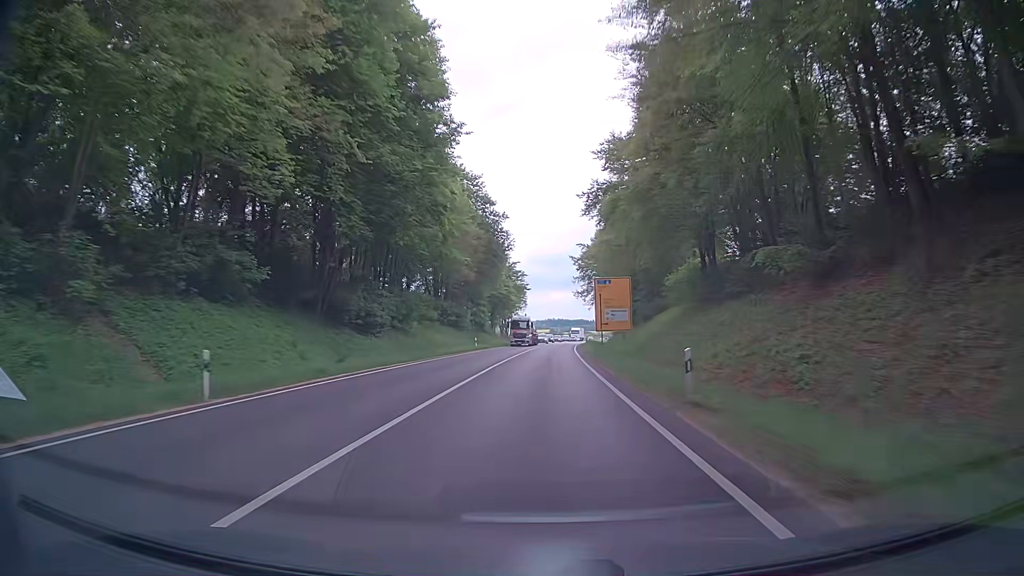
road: trunk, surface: asphalt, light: Day
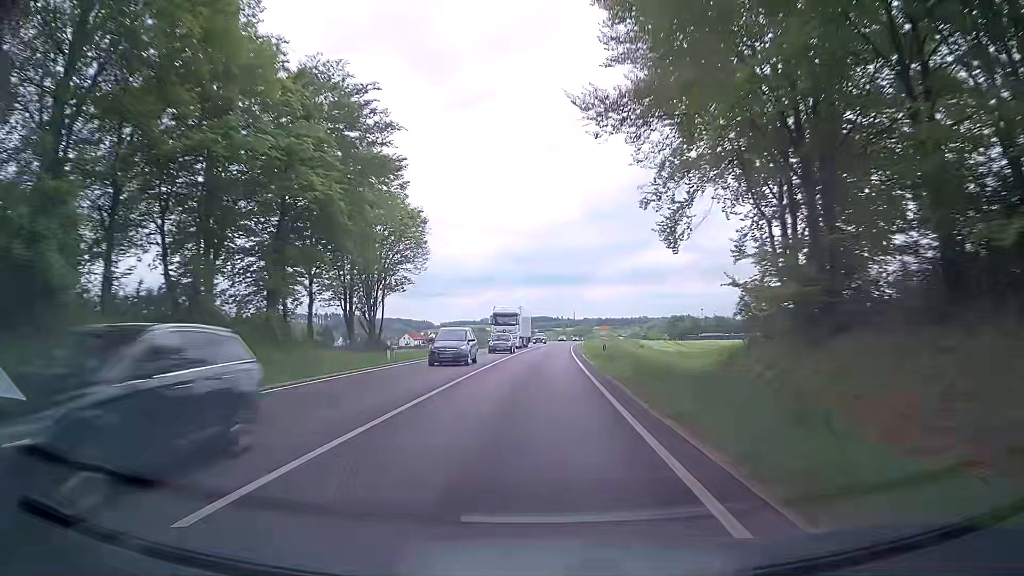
(+2.4, +79.2) m; +3°
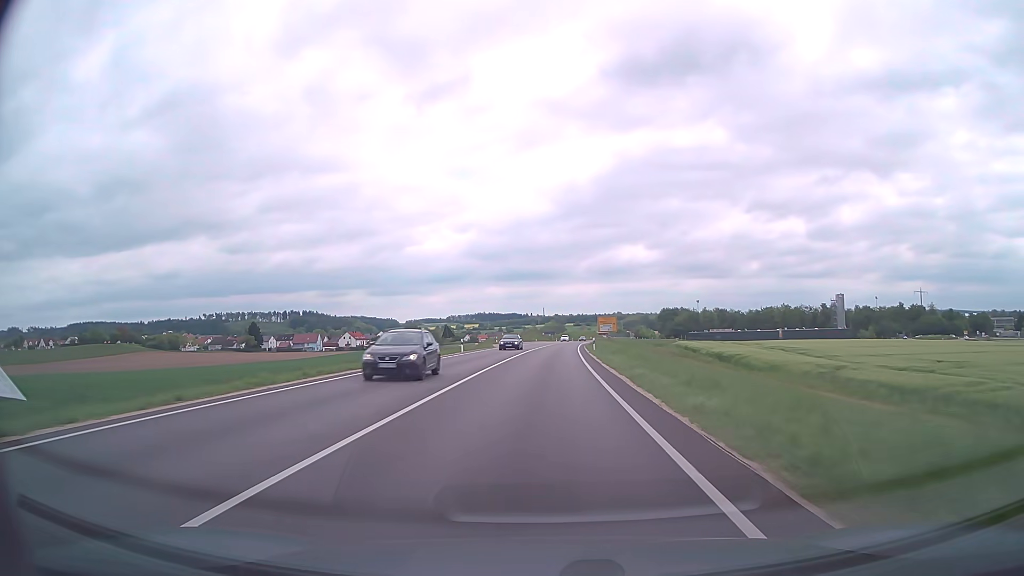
(+2.0, +79.3) m; +3°
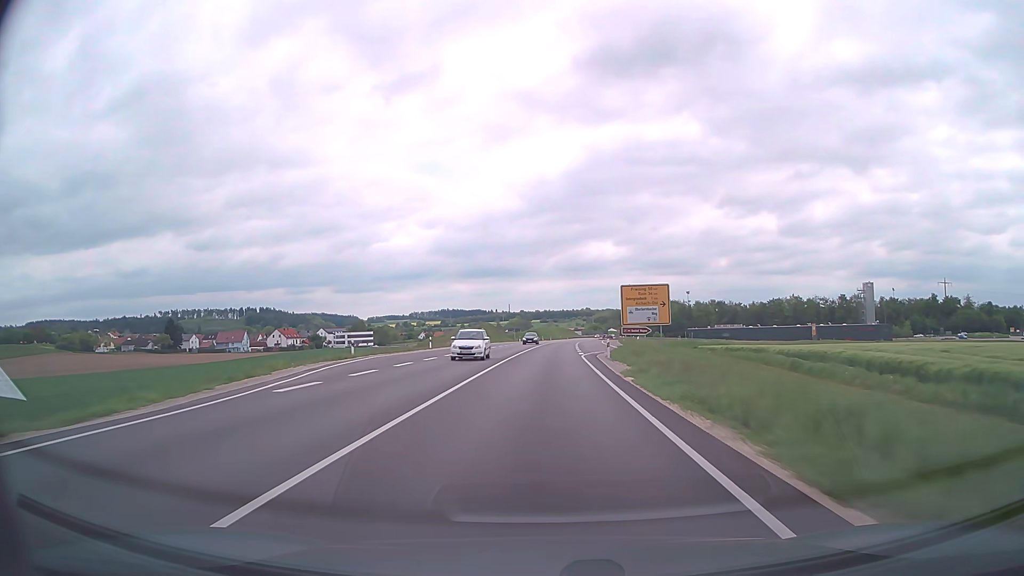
(+1.7, +63.4) m; +3°
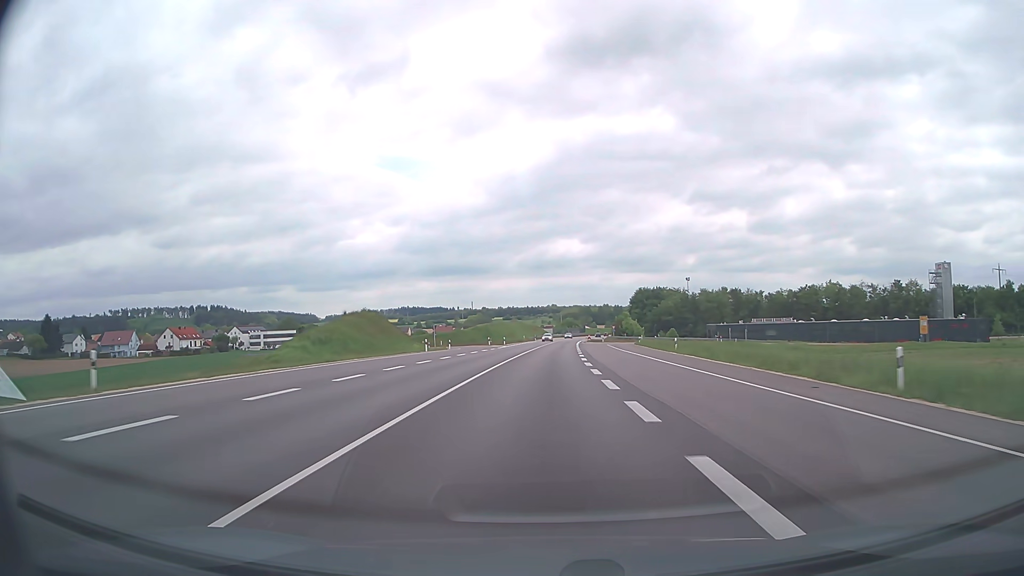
(+2.0, +79.3) m; +3°
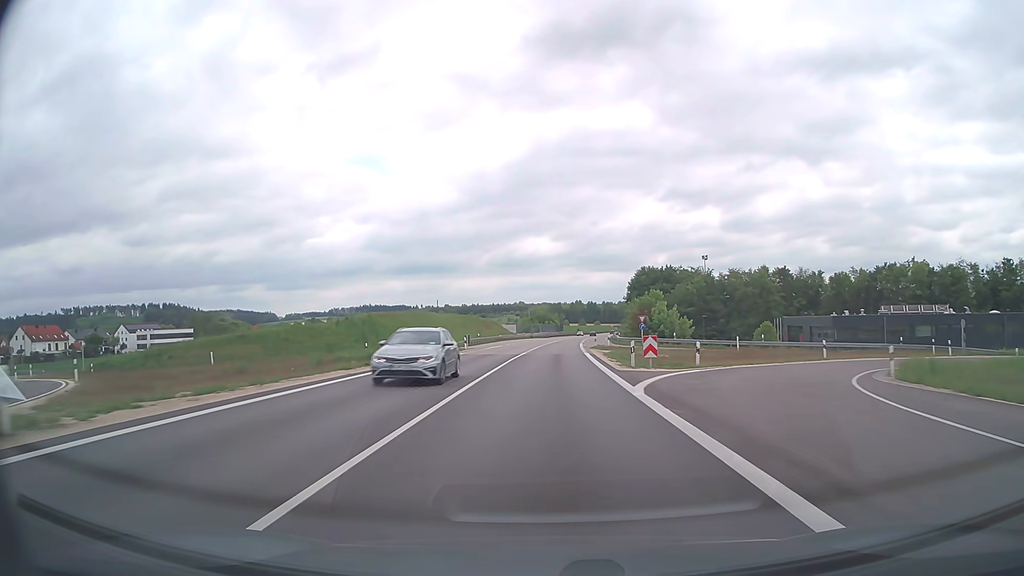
(+1.9, +79.3) m; +3°
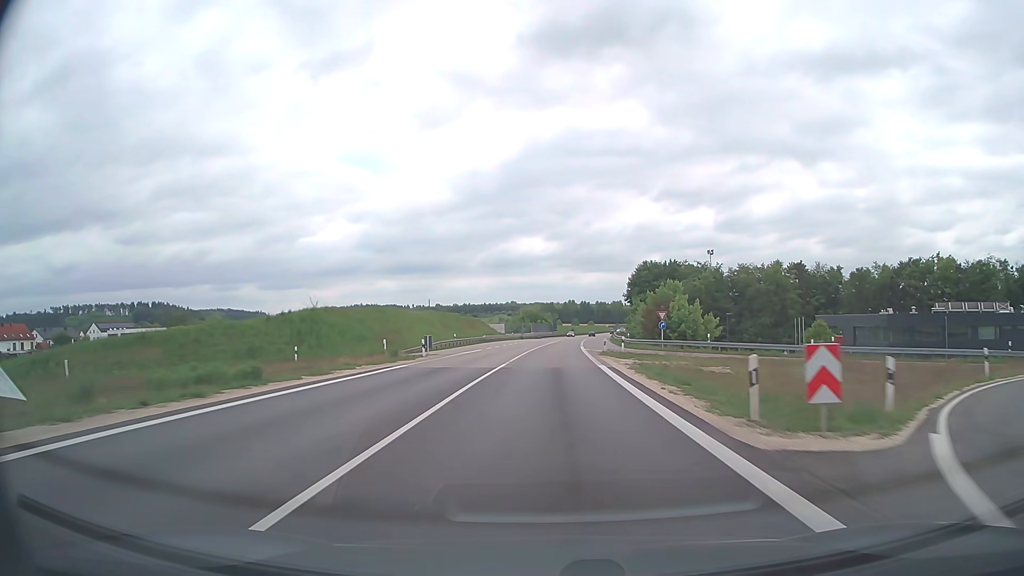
(+0.1, +15.8) m; +1°
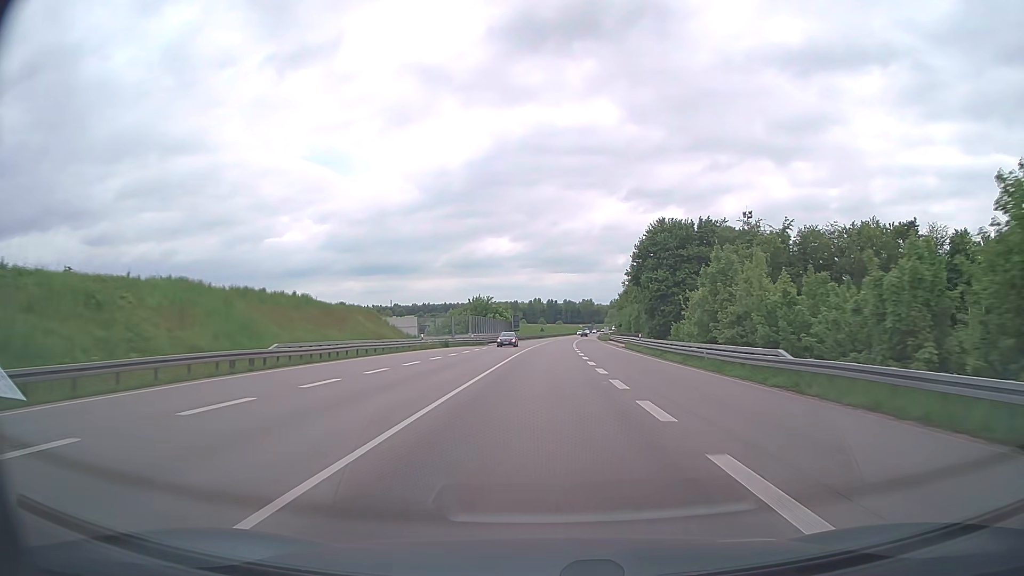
(+1.8, +63.3) m; +3°
(0, +10) (0, +20) (0, +30) (+1, +40) (+1, +50) (+1, +60) (+2, +70) (+2, +80) (+3, +90) (+3, +100) m
